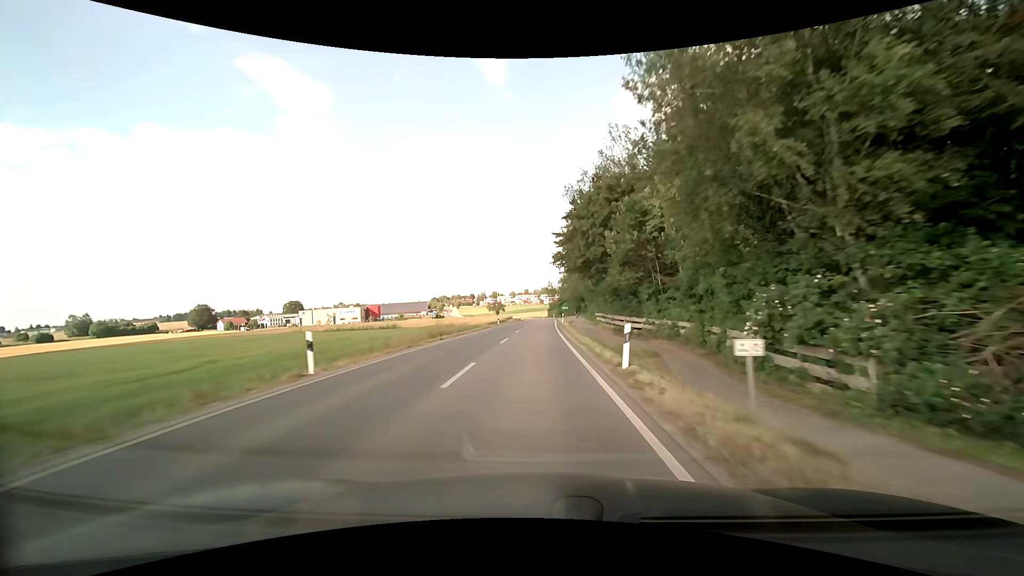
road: secondary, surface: asphalt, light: Day
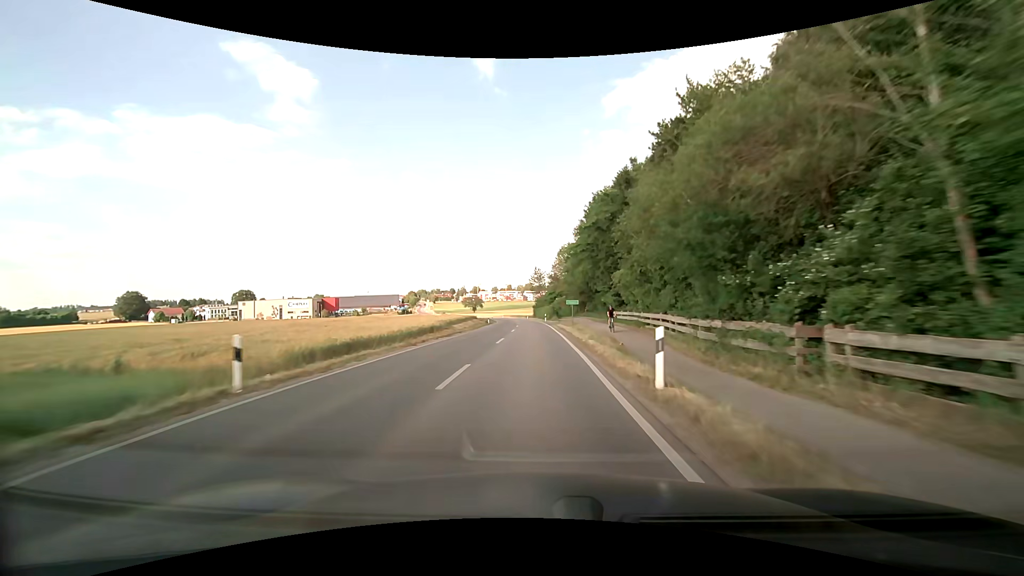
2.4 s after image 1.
(+0.2, +48.5) m; +2°
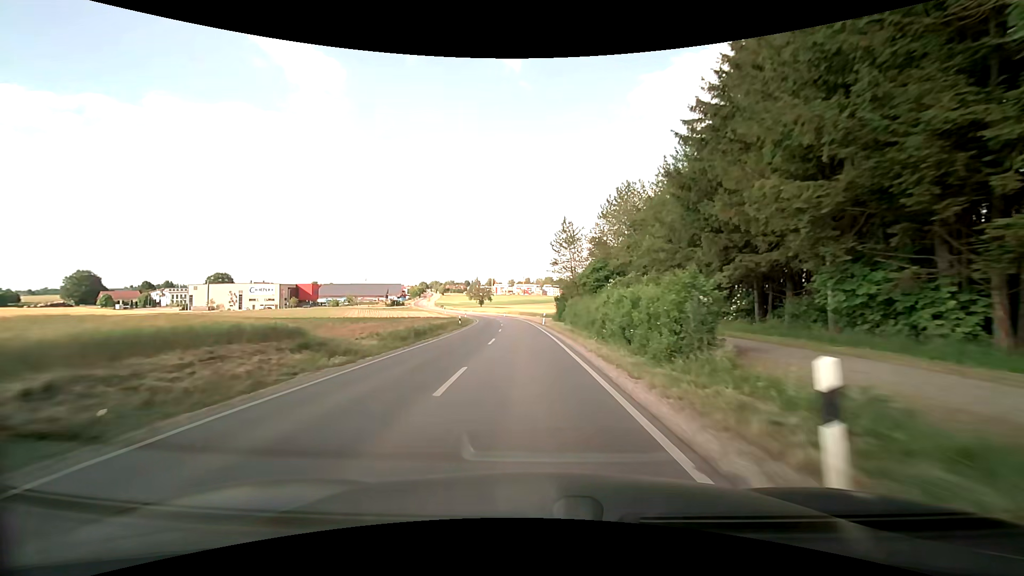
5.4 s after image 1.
(-0.8, +60.8) m; -2°
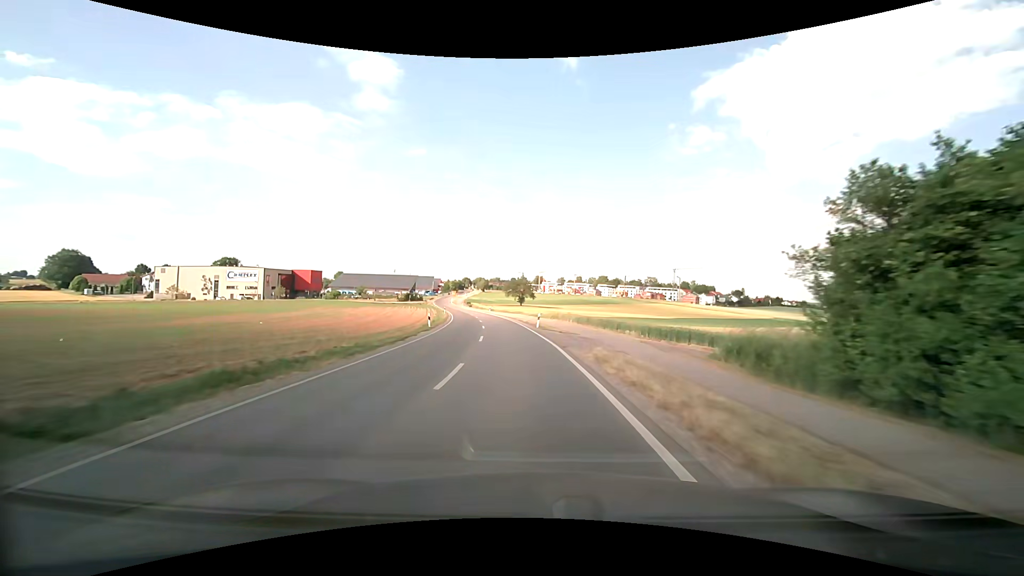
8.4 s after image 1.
(-2.6, +59.8) m; -5°
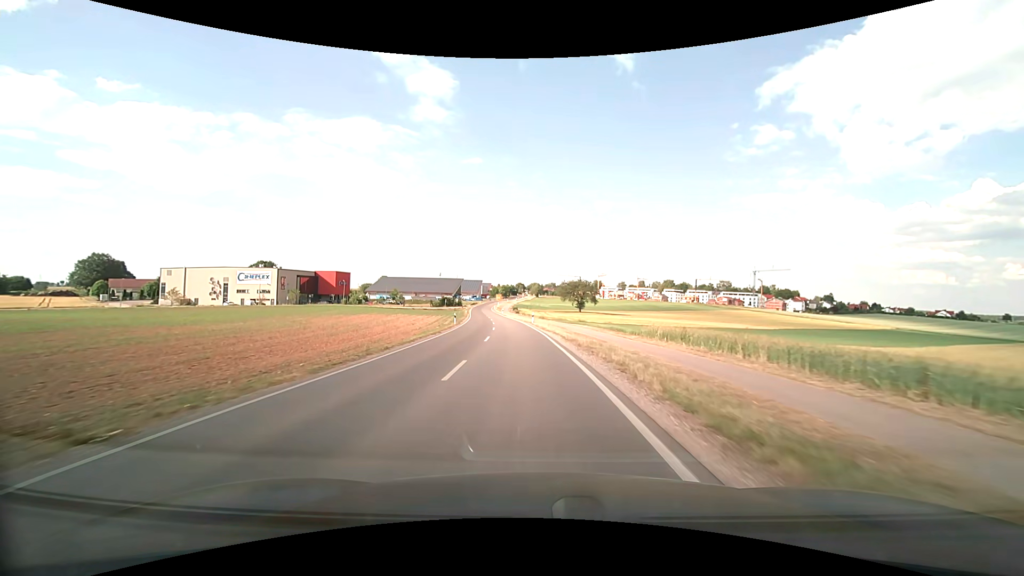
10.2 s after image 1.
(-1.9, +35.0) m; -6°
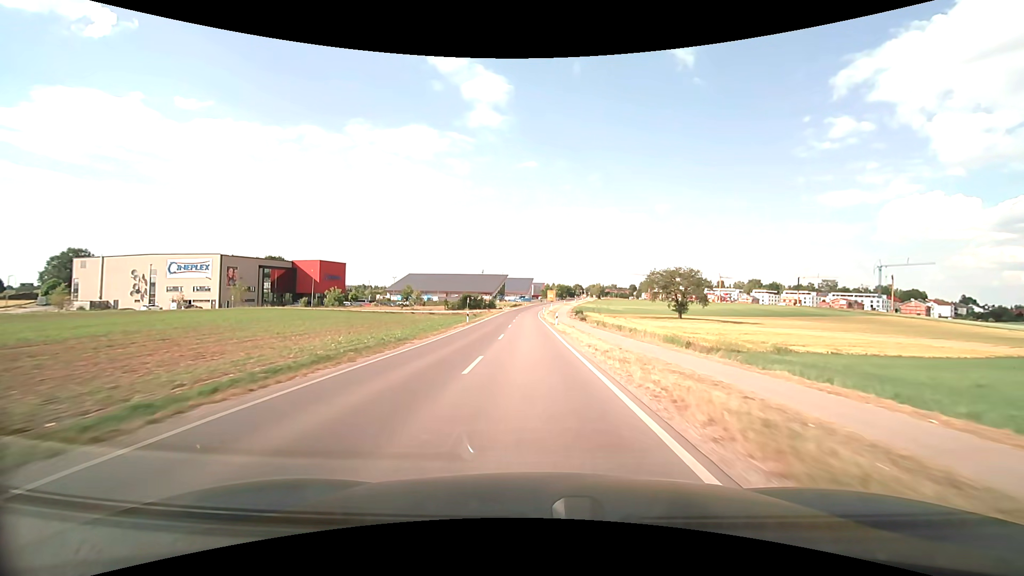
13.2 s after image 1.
(-3.8, +59.4) m; -6°
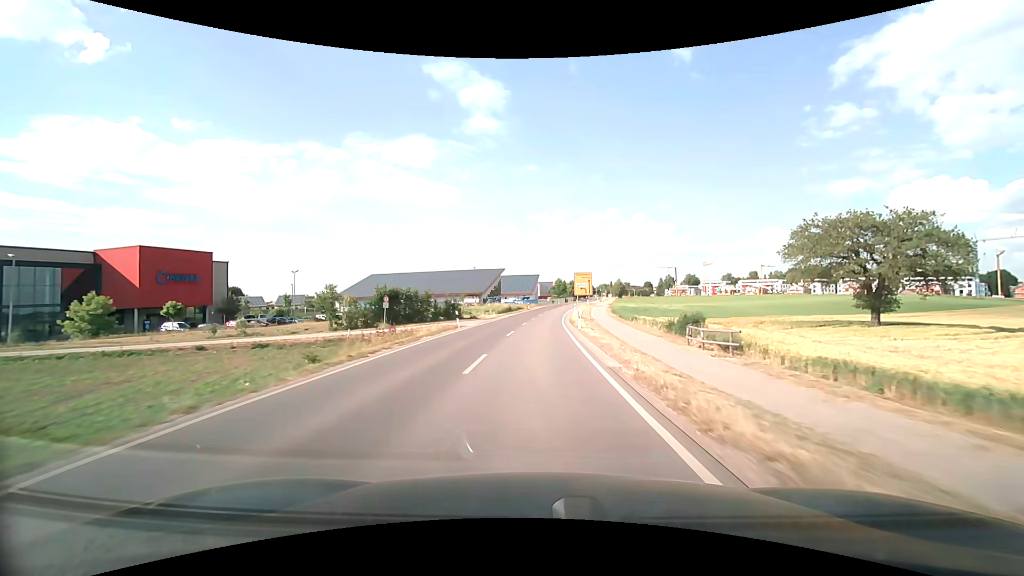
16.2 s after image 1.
(-1.1, +60.8) m; -1°
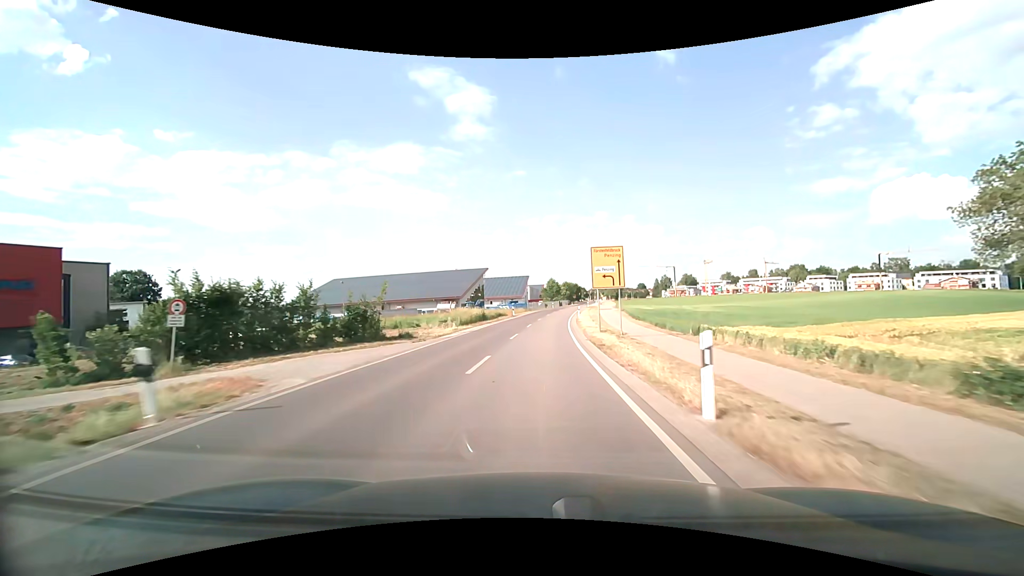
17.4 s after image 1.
(+0.2, +23.5) m; +1°
(0, +10) (0, +20) (+1, +30) (+1, +40) (+2, +50) (+3, +60) (+4, +70) (+5, +80) (+6, +90) (+7, +100) m
